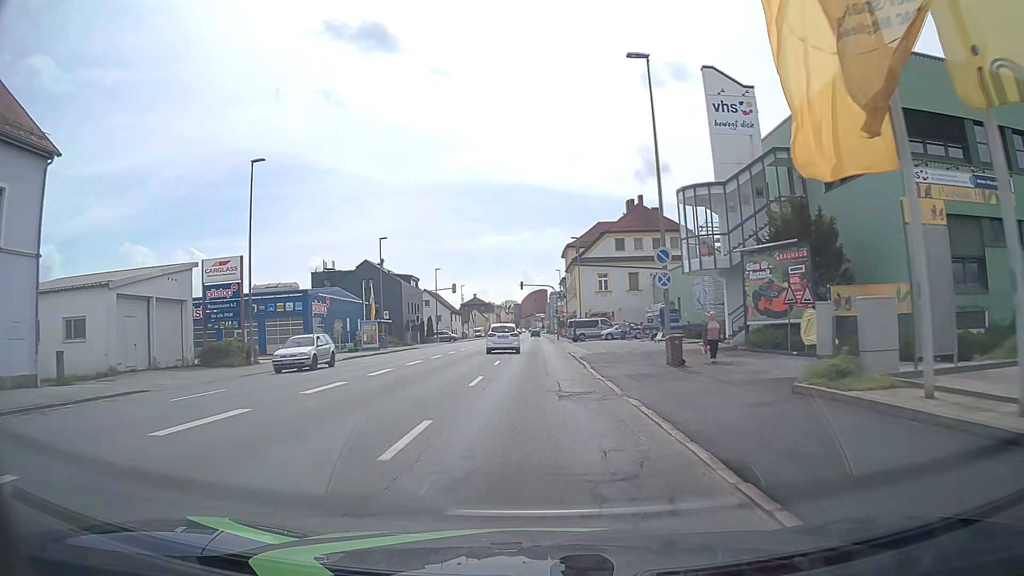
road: tertiary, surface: asphalt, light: Day
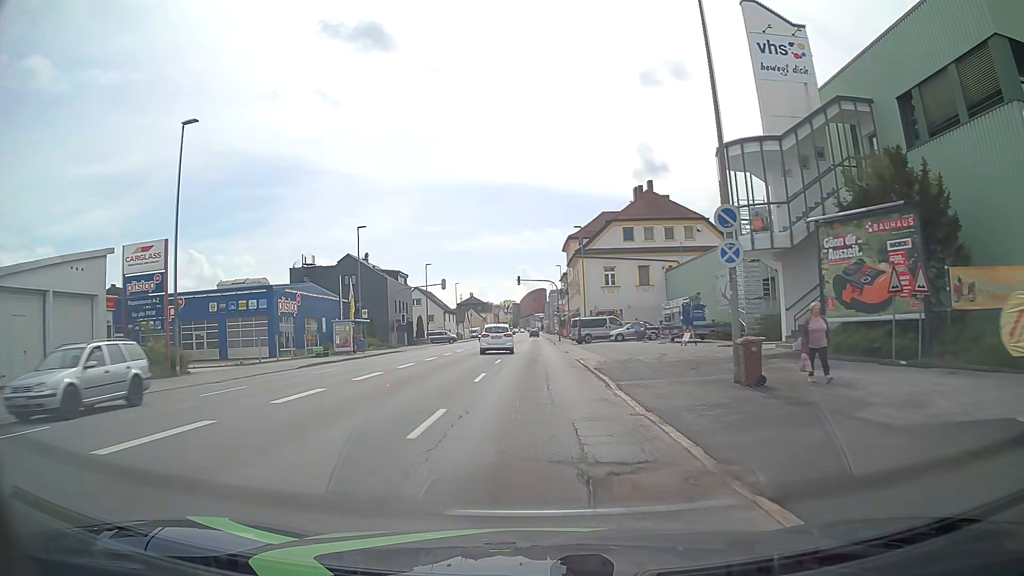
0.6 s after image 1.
(0.0, +7.5) m; 0°
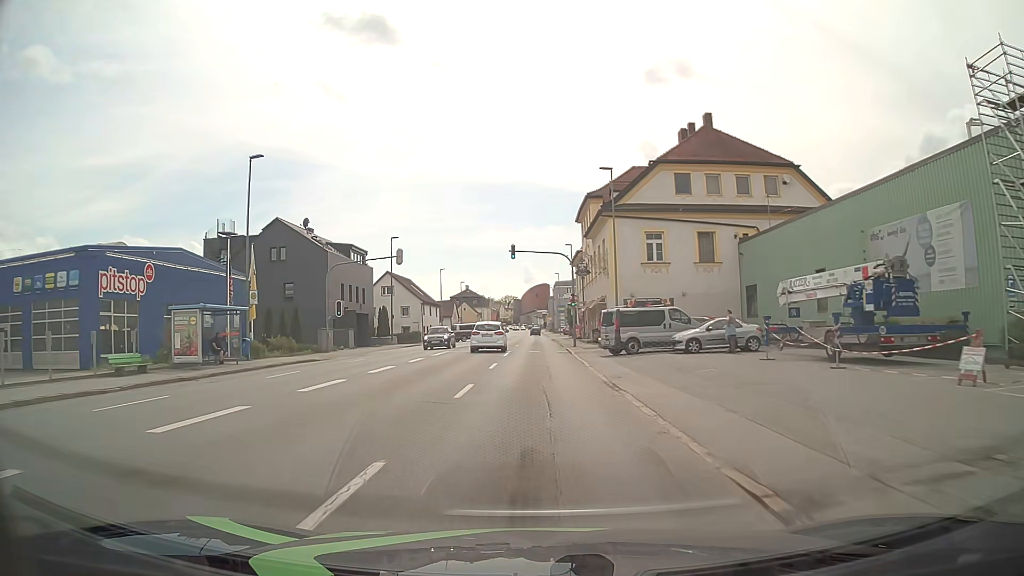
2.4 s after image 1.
(-0.1, +22.7) m; 0°
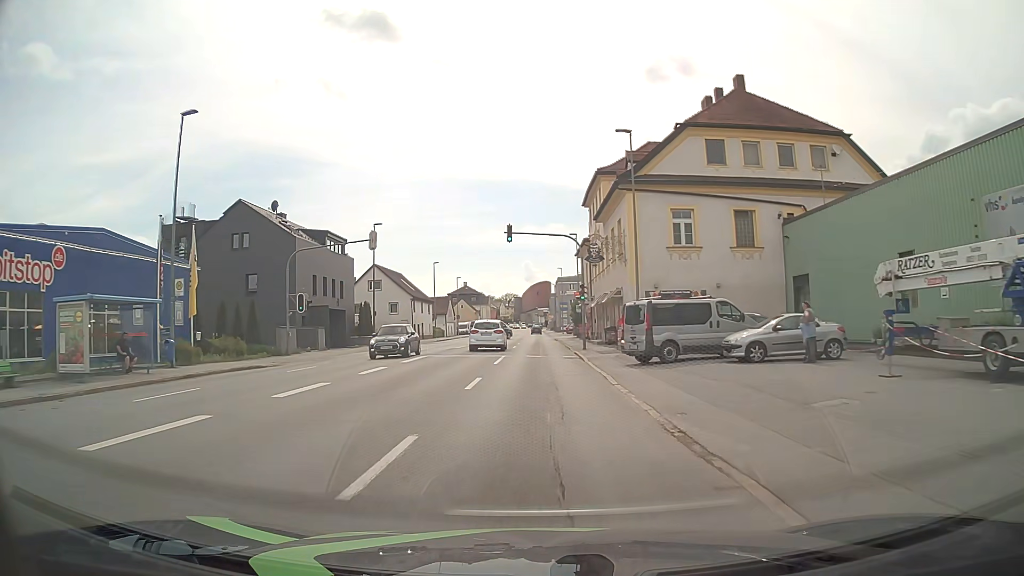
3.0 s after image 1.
(0.0, +7.6) m; 0°
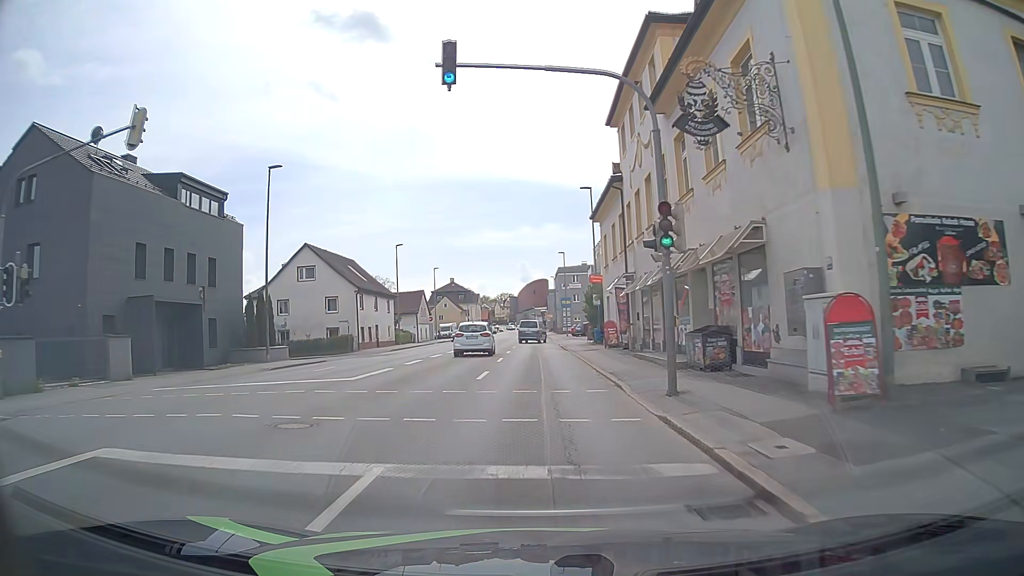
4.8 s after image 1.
(+0.1, +22.9) m; 0°
(0, +10) (0, +20) (0, +30) (0, +40) (0, +50) (0, +60) (0, +70) (0, +80) (0, +90) (0, +100) m
